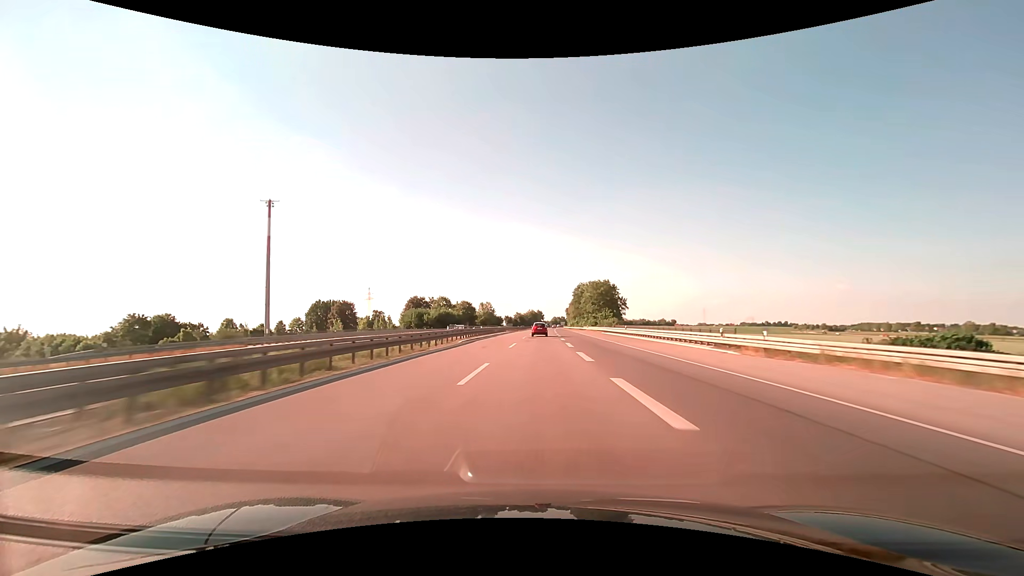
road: trunk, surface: asphalt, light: Day
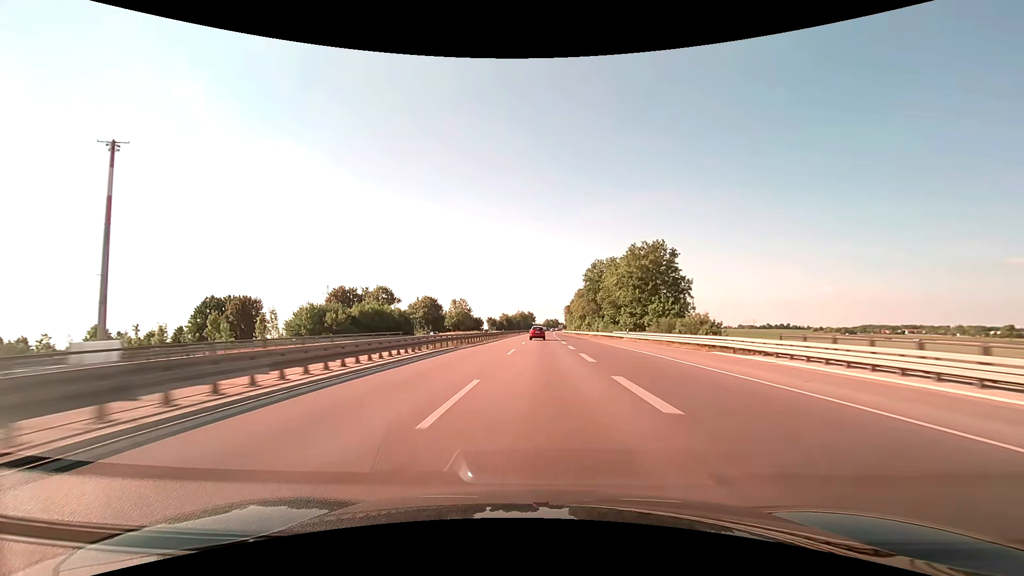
(+0.3, +58.6) m; +1°
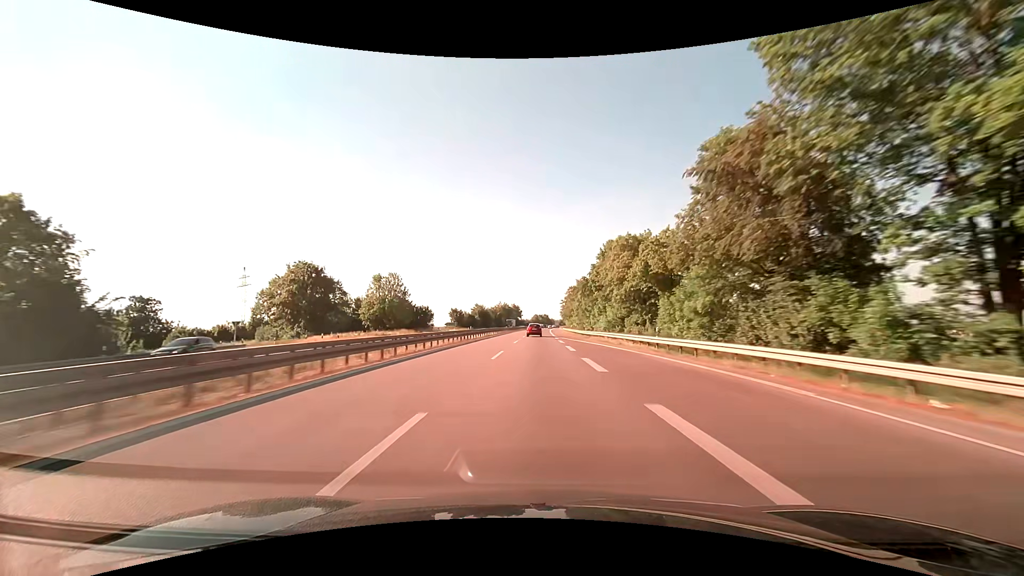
(+0.8, +77.4) m; +1°
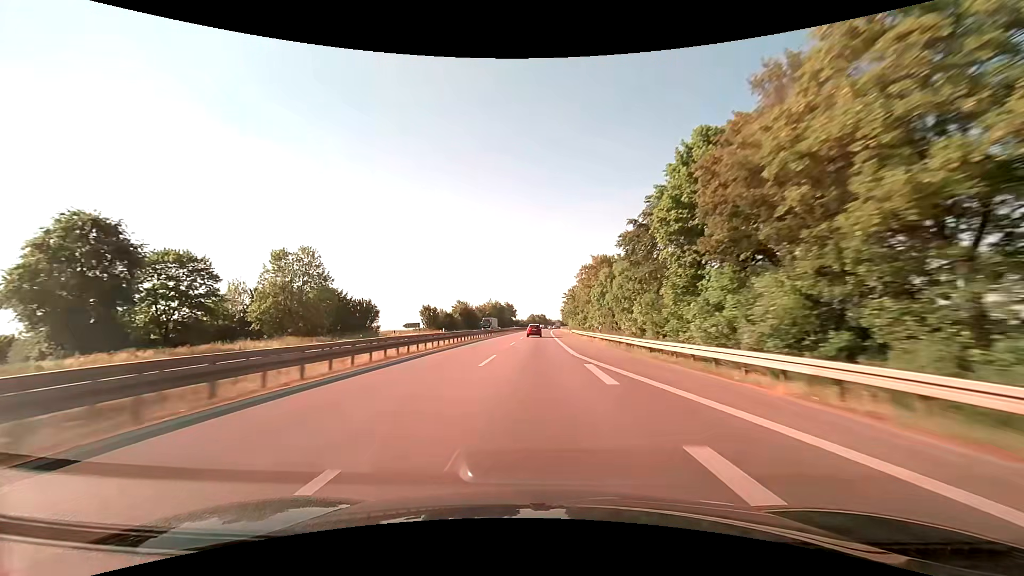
(+0.4, +39.0) m; +1°
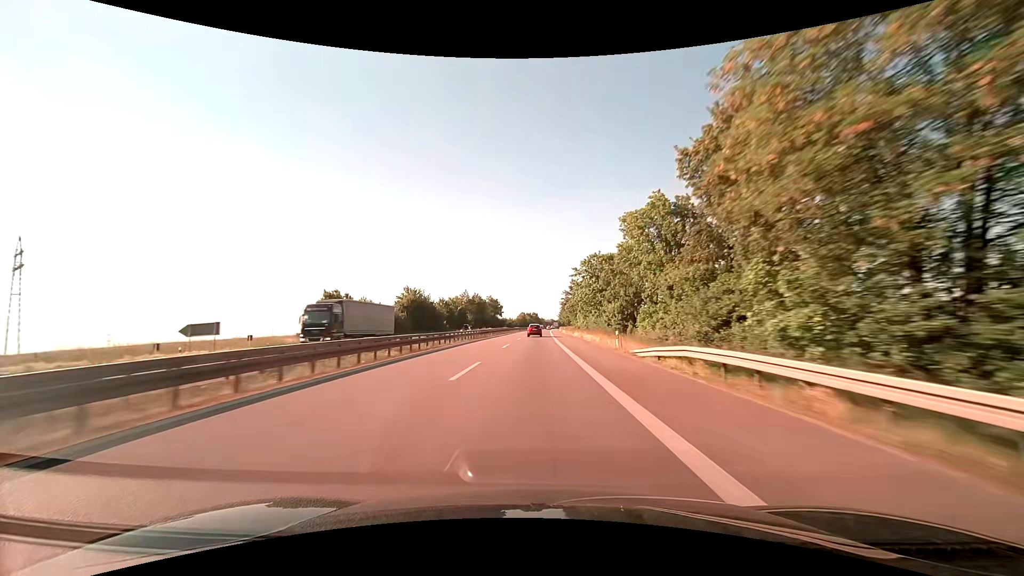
(+0.5, +58.8) m; +1°
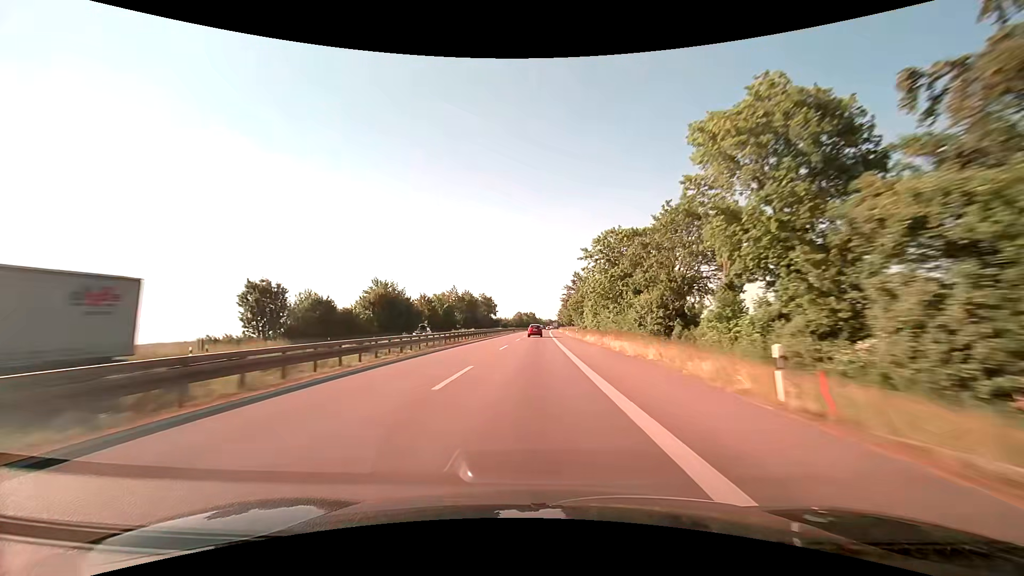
(+0.1, +19.7) m; 0°
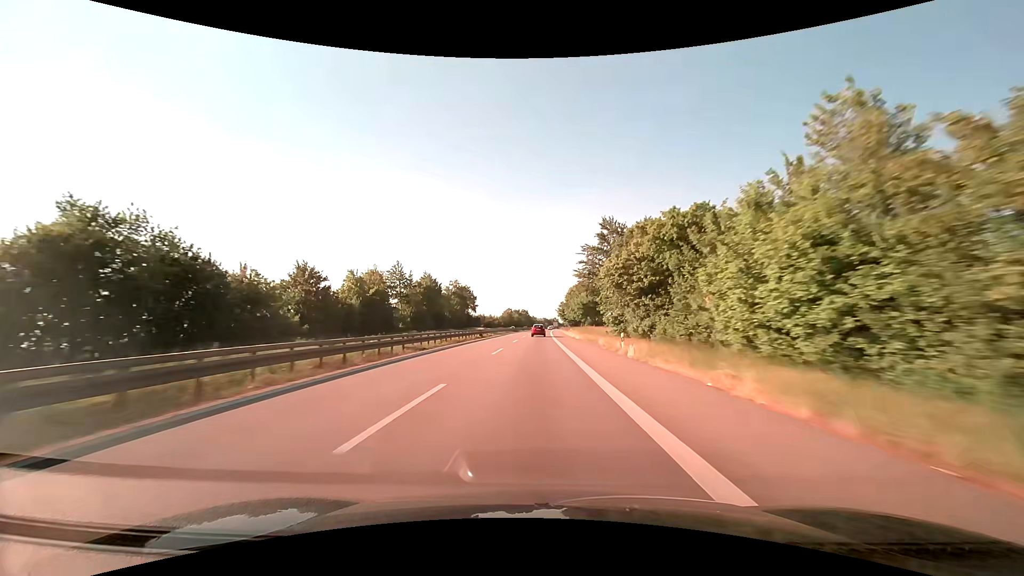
(+0.4, +59.4) m; +1°
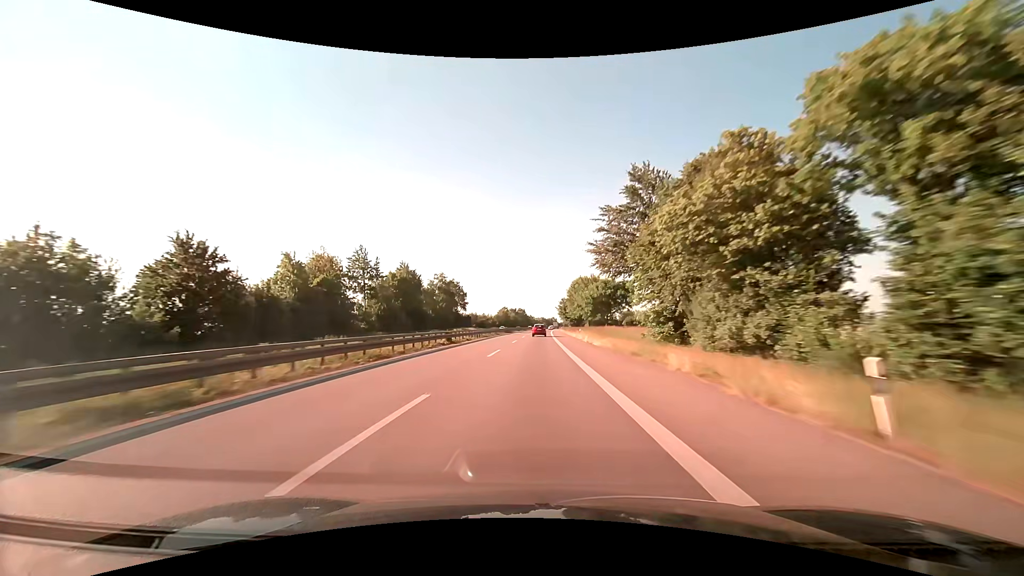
(+0.1, +19.9) m; 0°
(0, +10) (0, +20) (0, +30) (0, +40) (0, +50) (0, +60) (+1, +70) (+1, +80) (+1, +90) (+1, +100) m
